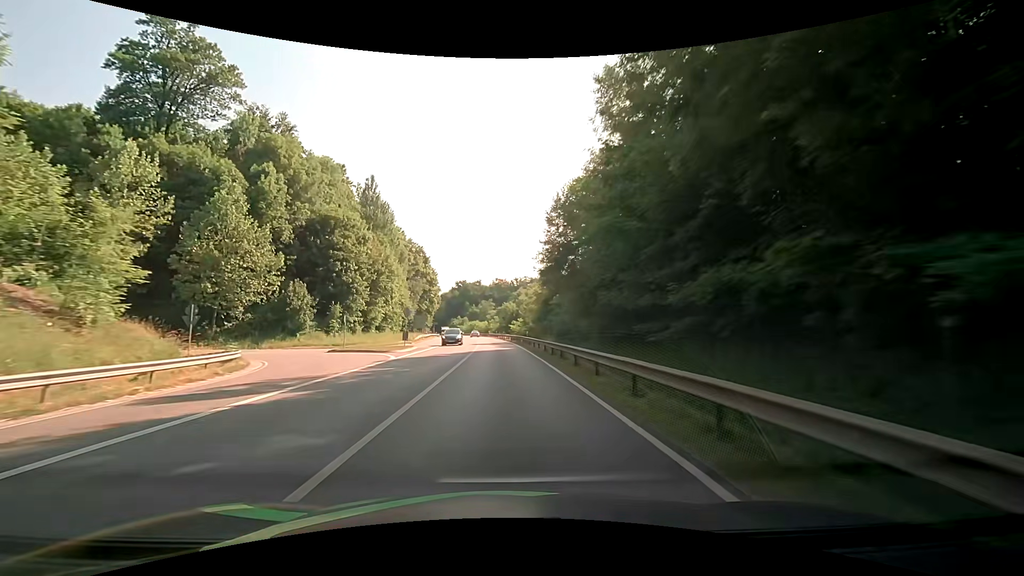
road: primary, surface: asphalt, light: Day
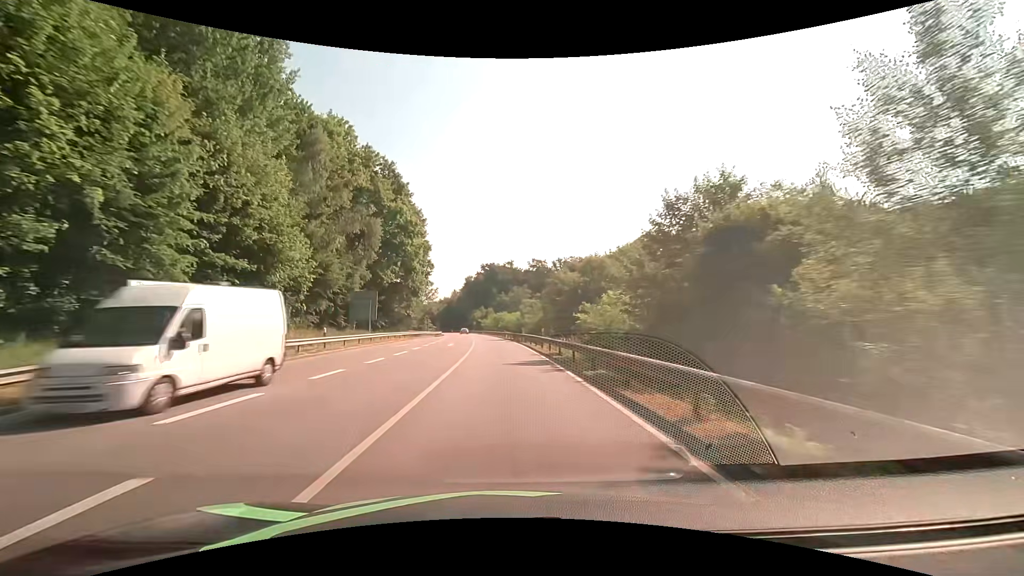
(-2.1, +62.8) m; -4°
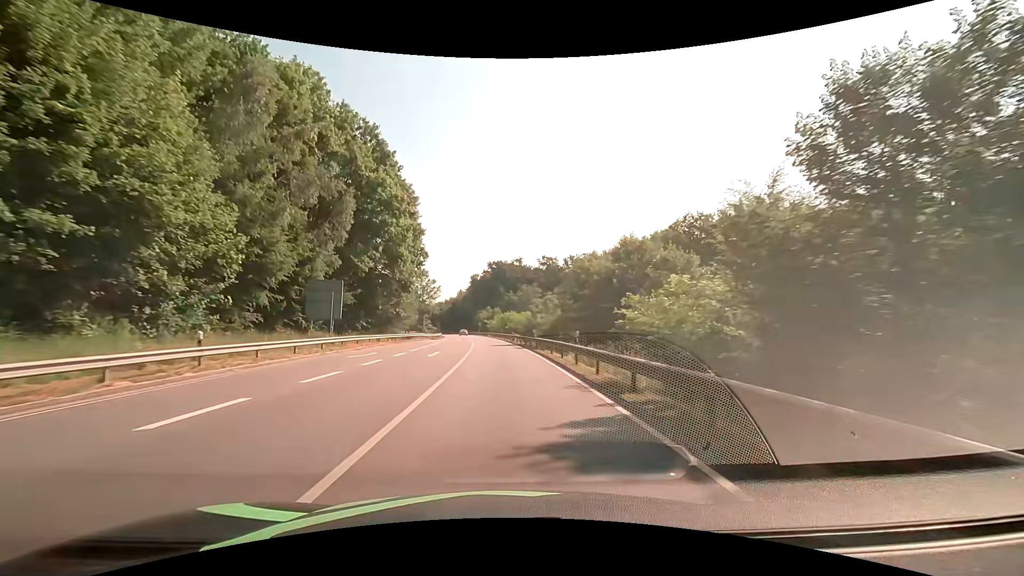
(-0.1, +12.6) m; -1°
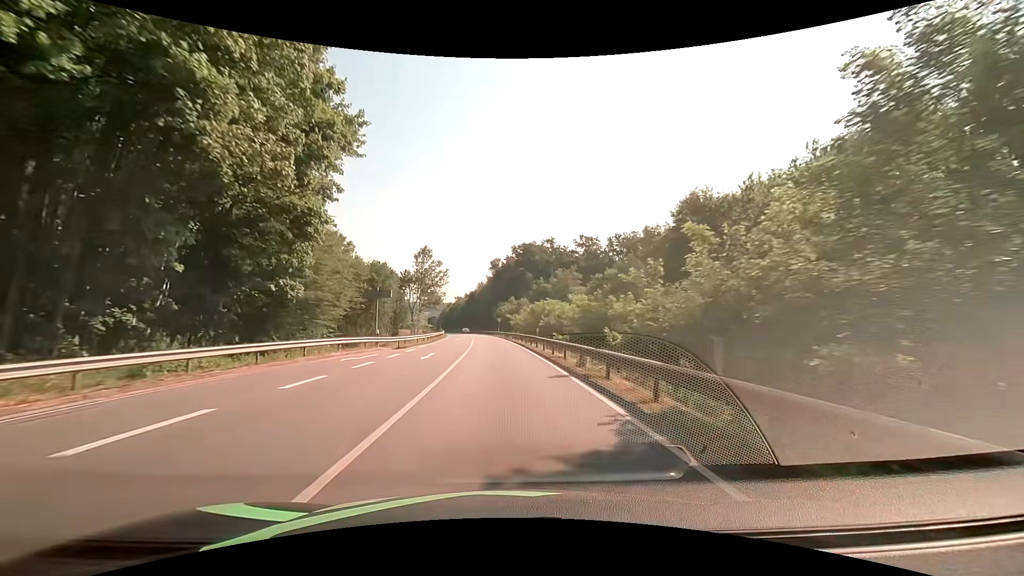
(-0.9, +37.6) m; -3°
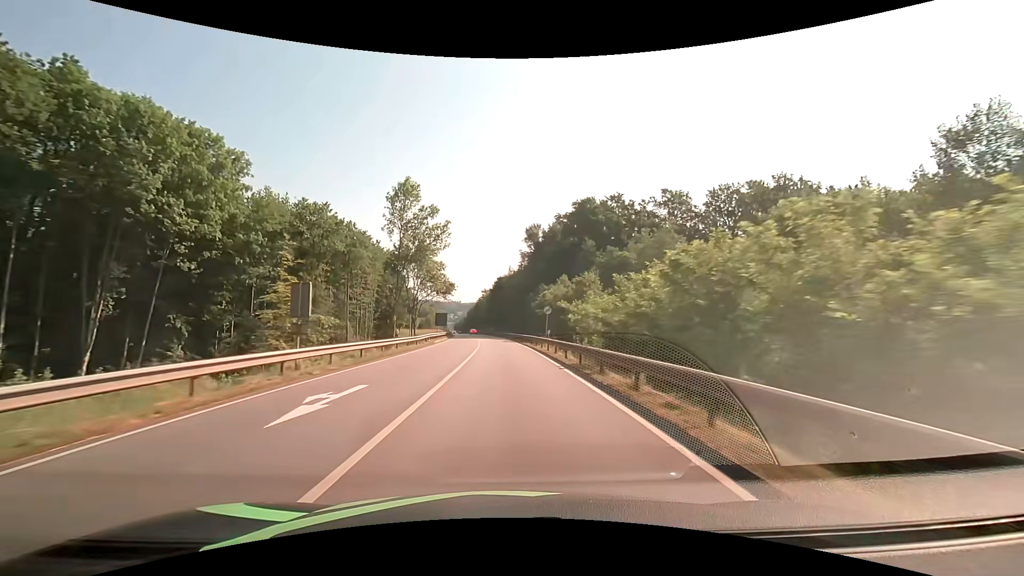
(-1.6, +50.2) m; -4°
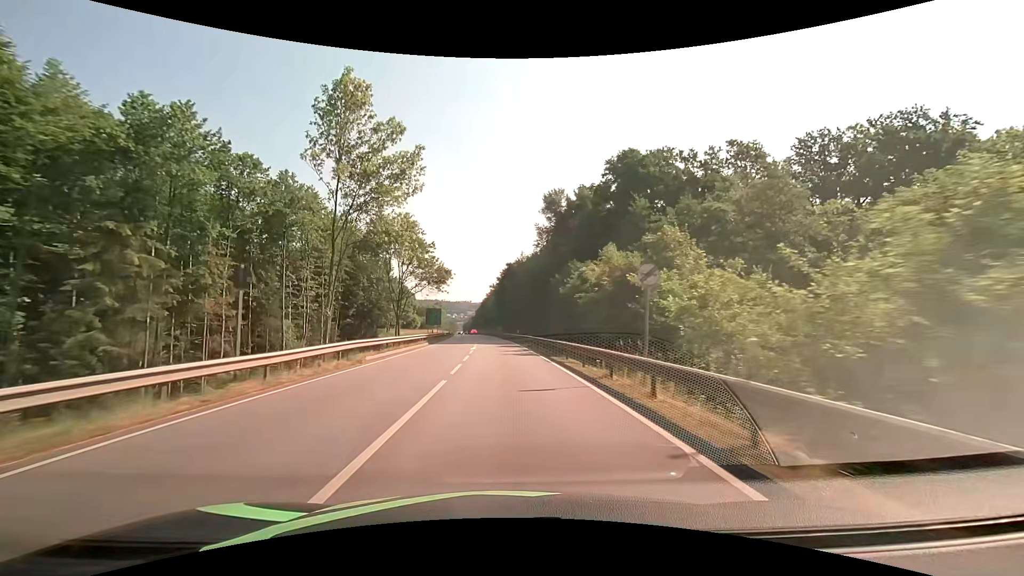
(-0.3, +25.2) m; -1°
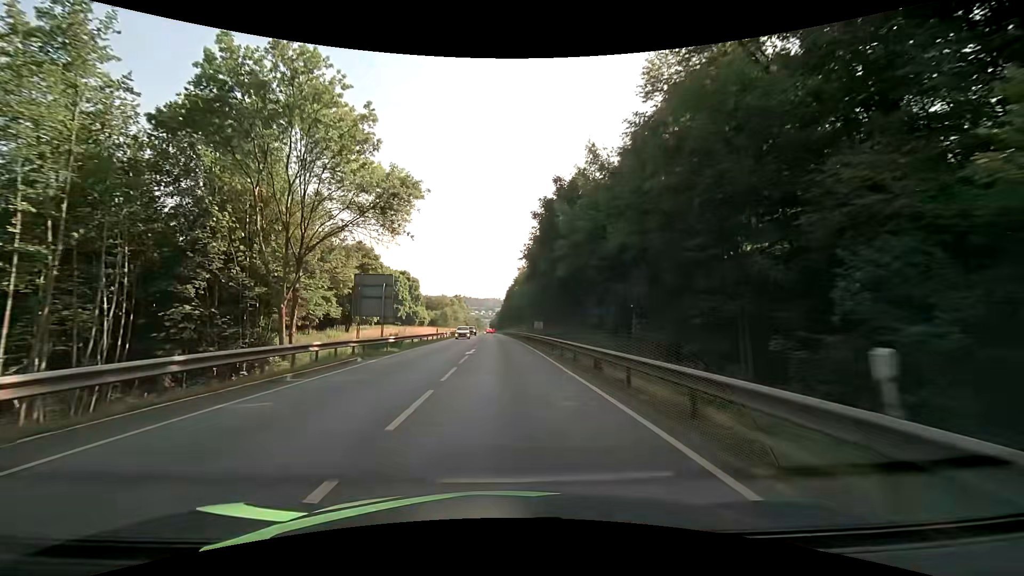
(-1.5, +50.4) m; -3°
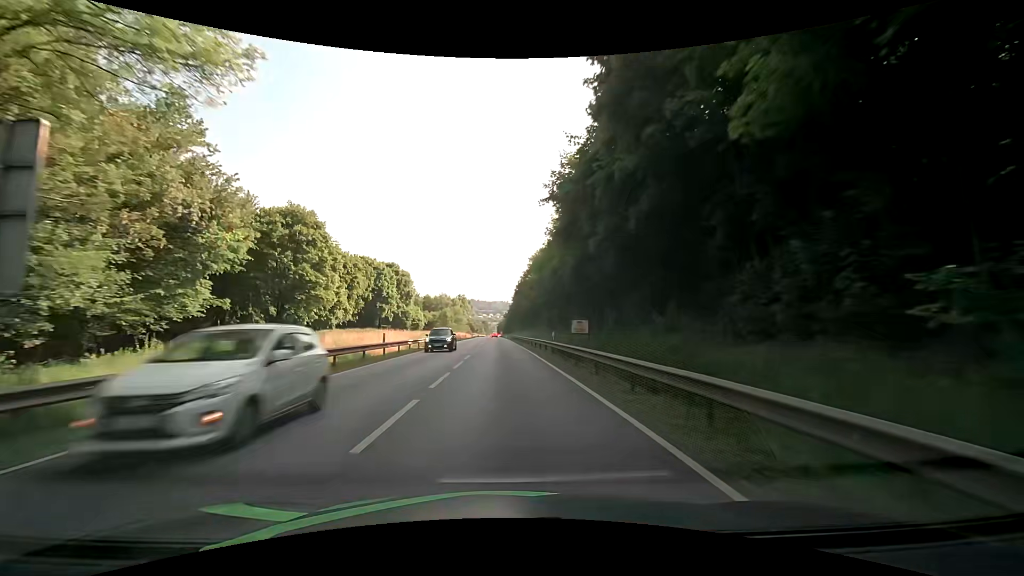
(-0.3, +24.9) m; -1°
(0, +10) (0, +20) (0, +30) (0, +40) (-1, +50) (-1, +60) (-1, +70) (-1, +80) (-1, +90) (-2, +100) m
